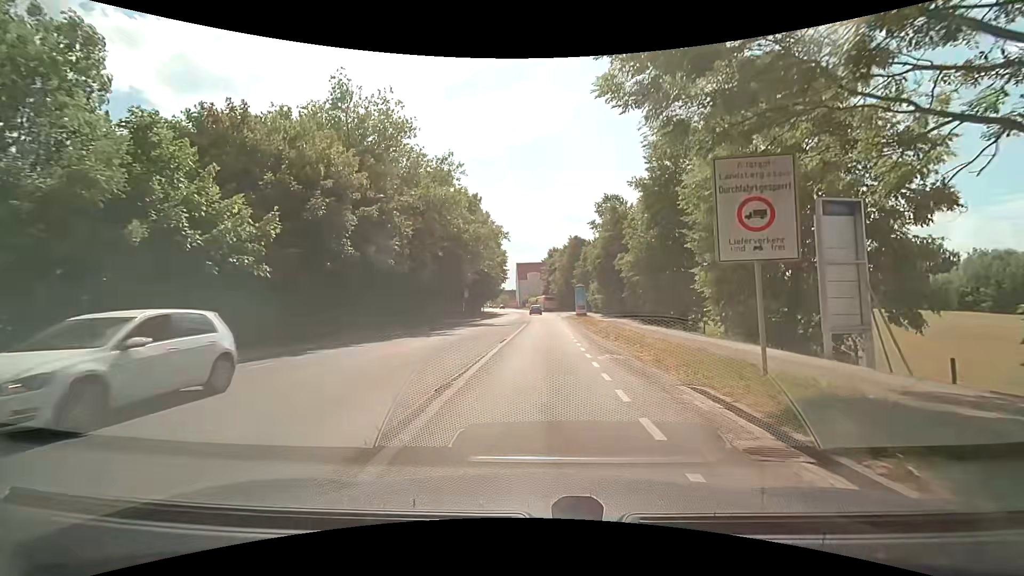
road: secondary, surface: asphalt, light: Day
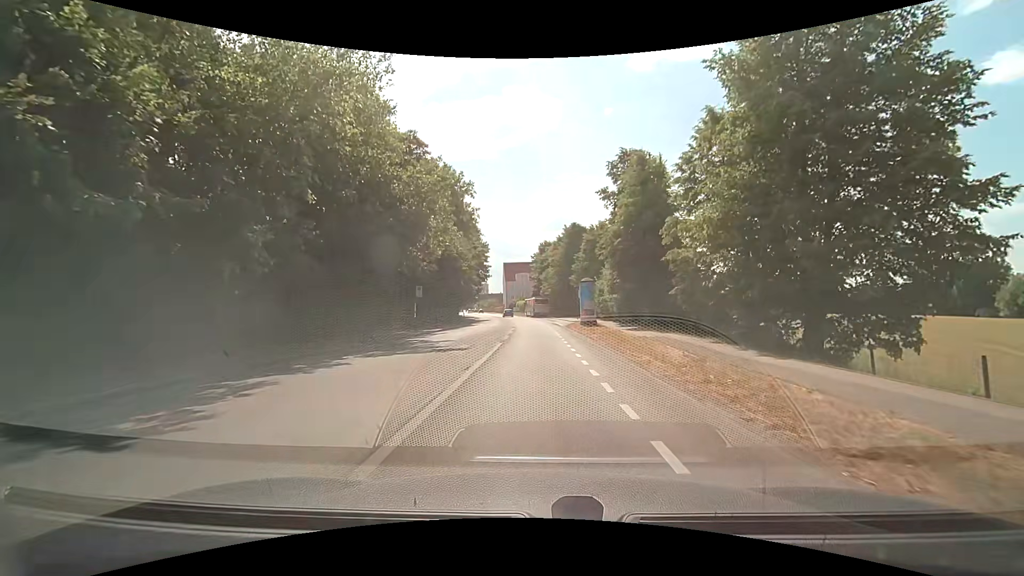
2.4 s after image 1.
(+0.3, +19.1) m; +1°
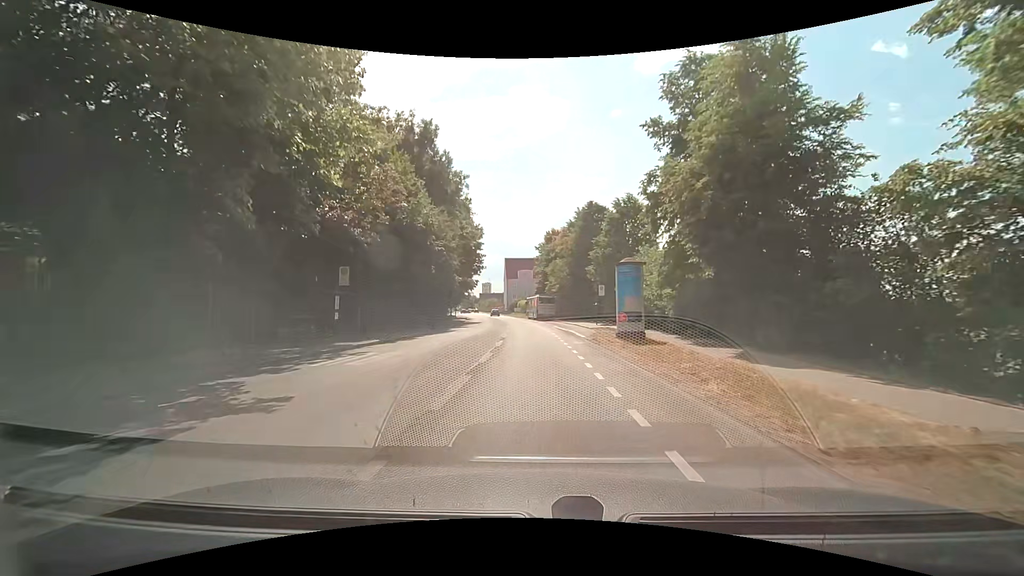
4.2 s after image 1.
(-0.1, +16.4) m; 0°
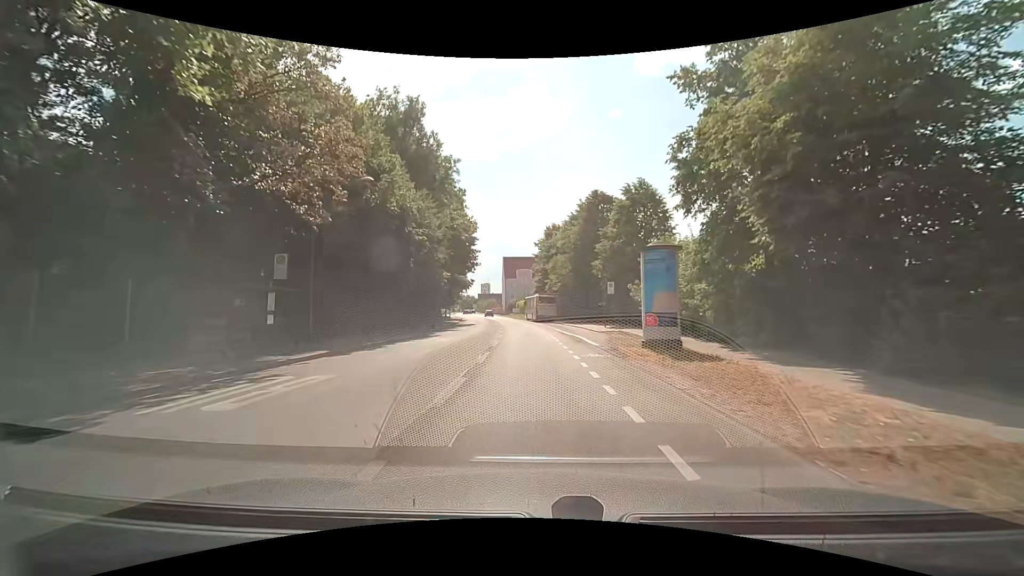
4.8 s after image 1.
(0.0, +5.8) m; 0°
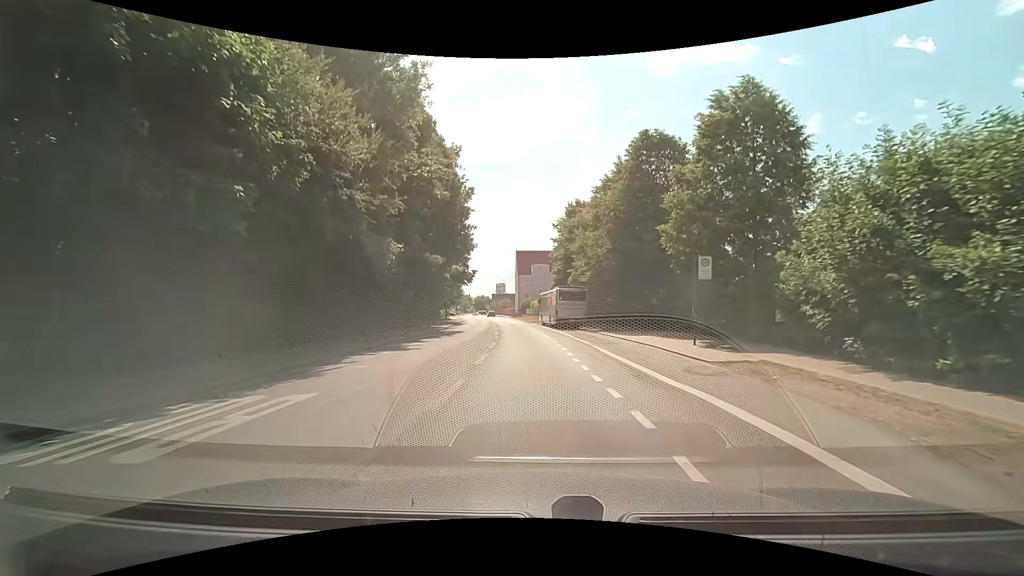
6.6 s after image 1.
(-0.2, +18.4) m; -2°
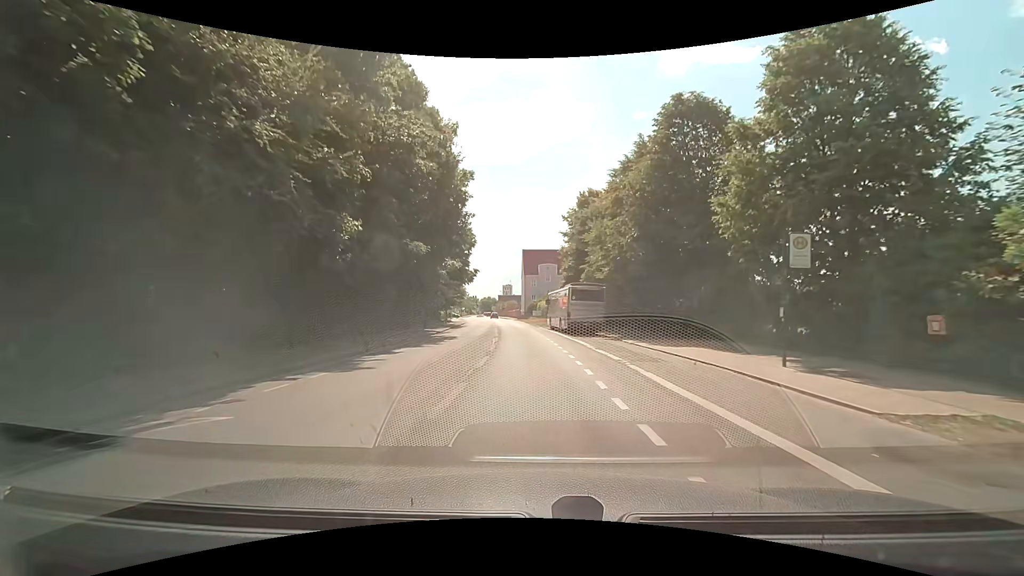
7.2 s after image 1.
(-0.1, +6.4) m; -1°
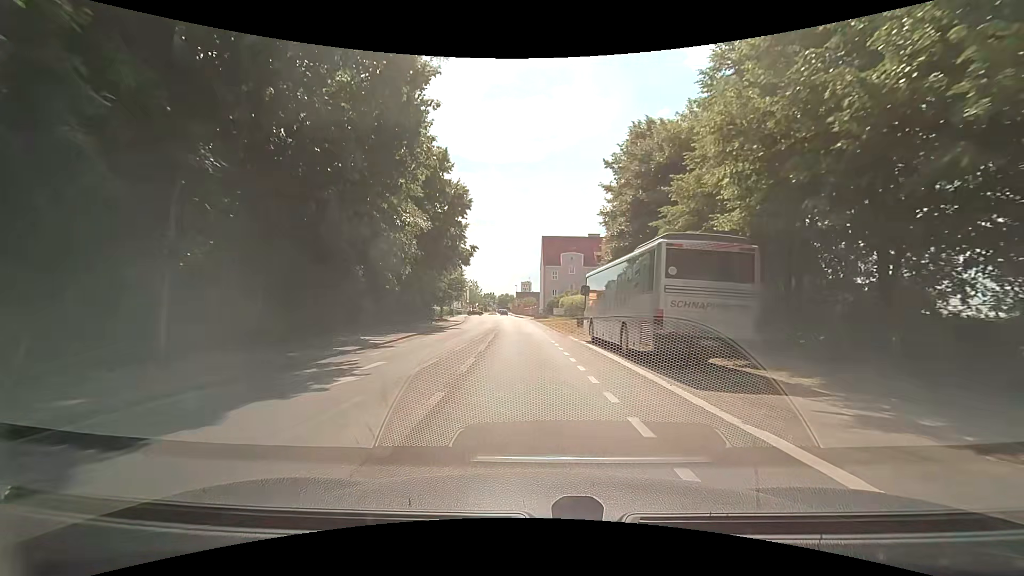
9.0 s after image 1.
(-0.2, +20.0) m; -2°
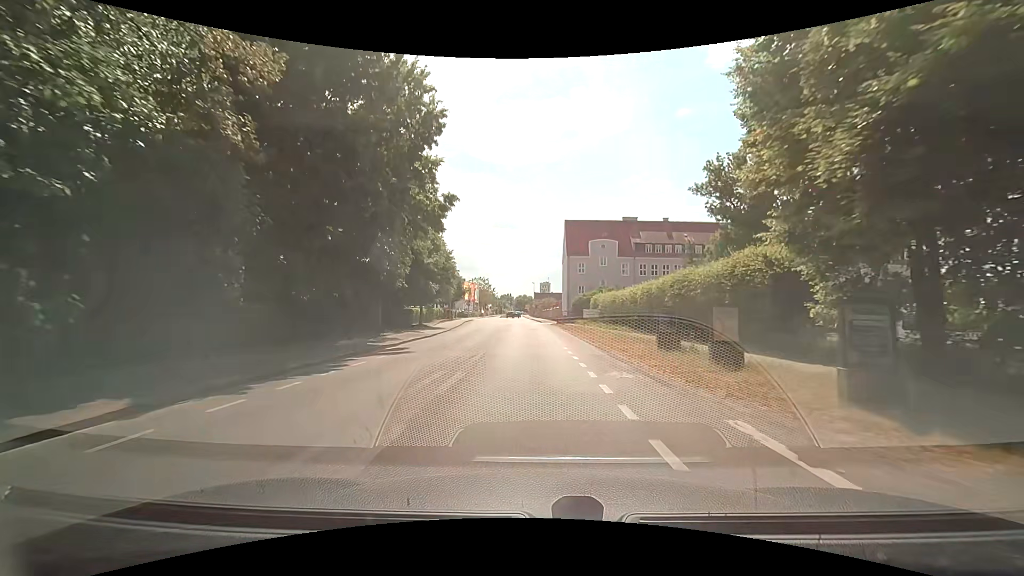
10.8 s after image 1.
(-0.3, +21.1) m; -2°
(0, +10) (0, +20) (0, +30) (-1, +40) (-1, +50) (-1, +60) (-2, +70) (-2, +80) (-3, +90) (-3, +100) m
